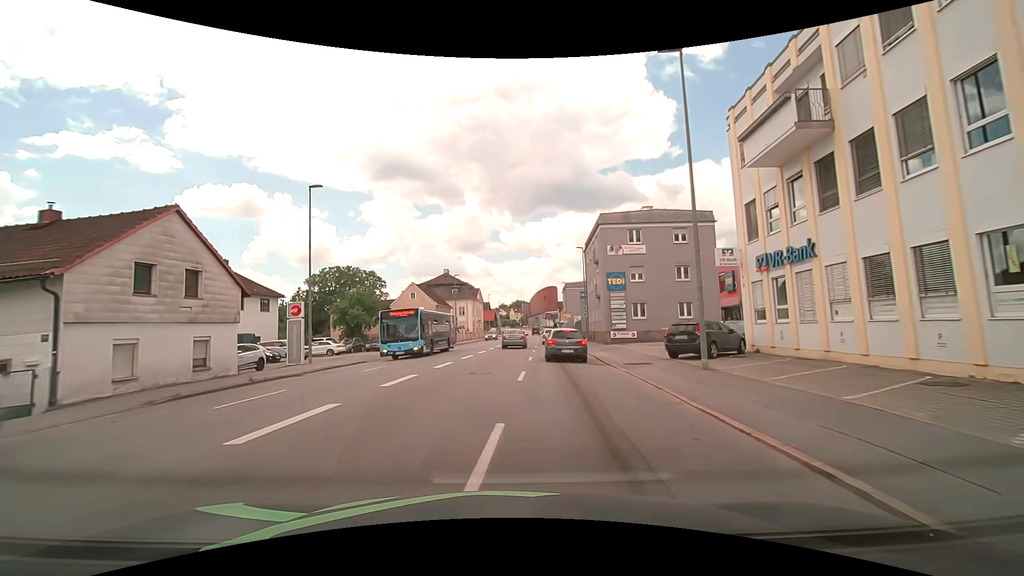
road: tertiary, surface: asphalt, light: Day
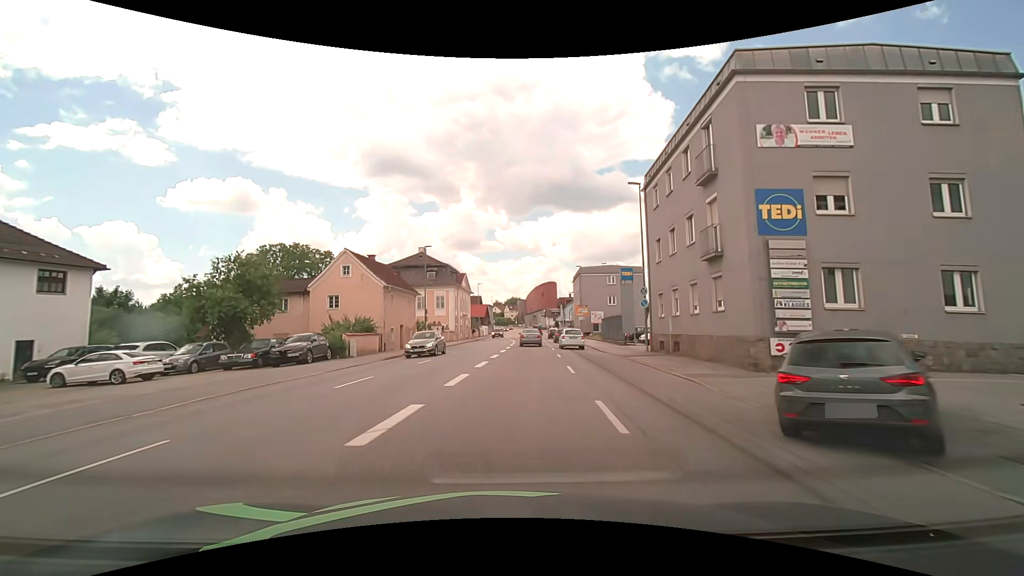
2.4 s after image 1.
(-0.2, +24.8) m; 0°
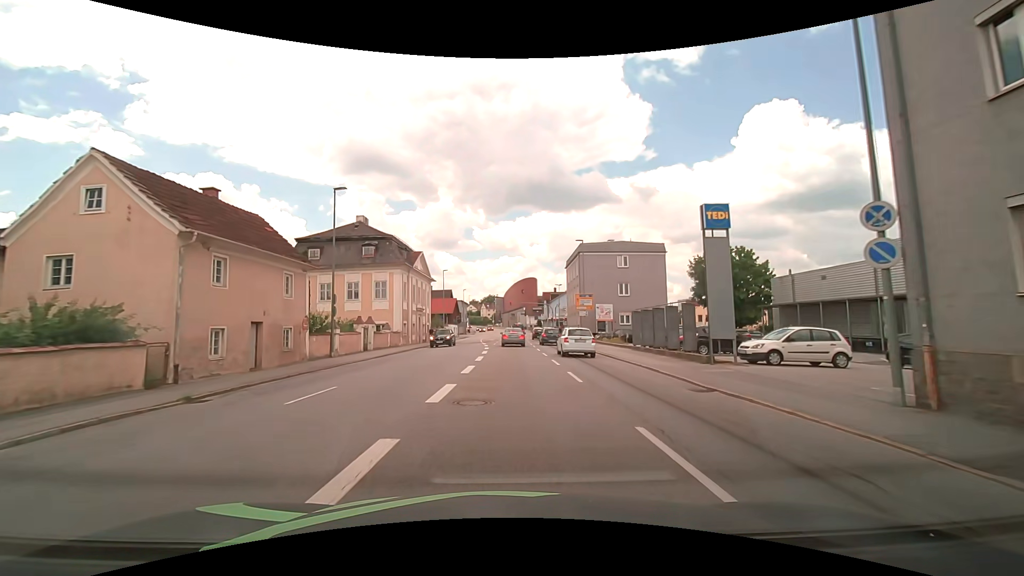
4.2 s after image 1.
(+0.6, +20.8) m; +3°
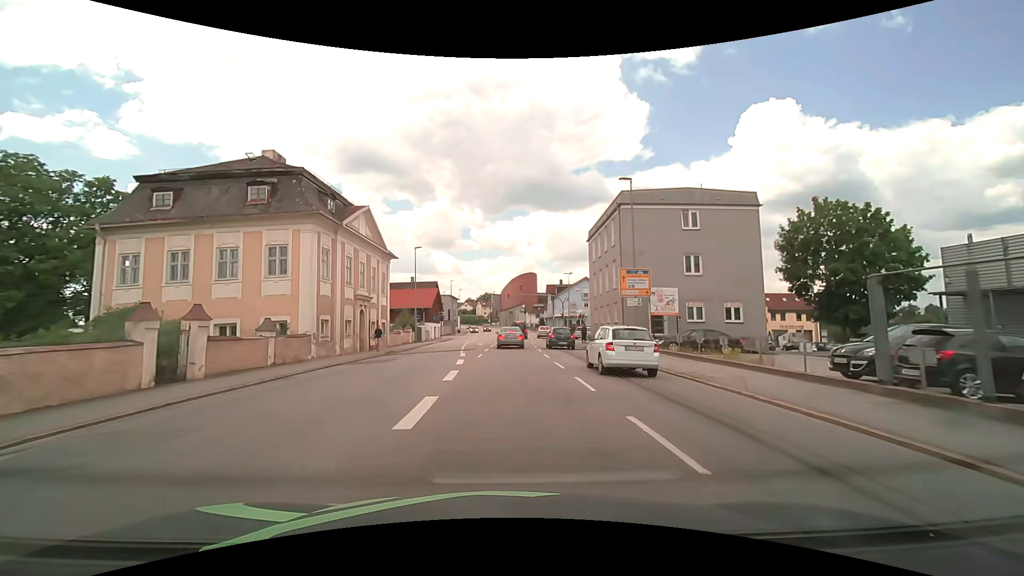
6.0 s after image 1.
(0.0, +20.4) m; 0°
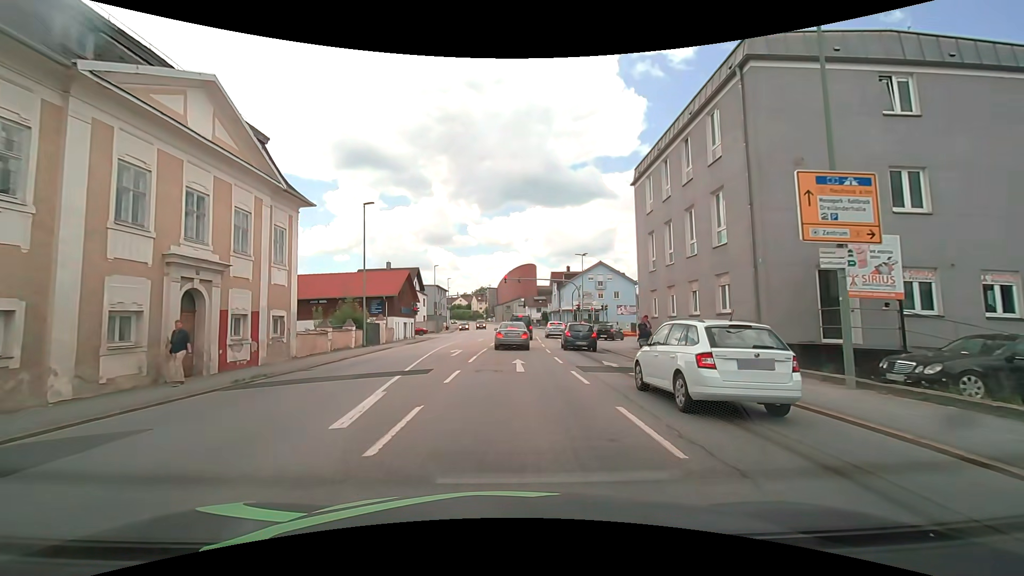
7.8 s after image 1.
(0.0, +17.6) m; 0°
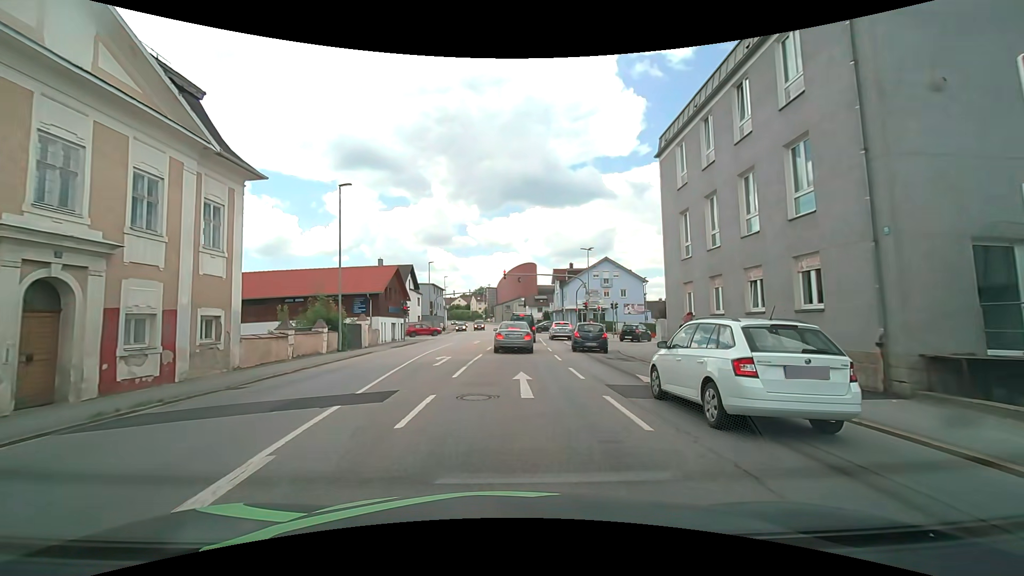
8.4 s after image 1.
(0.0, +4.8) m; 0°
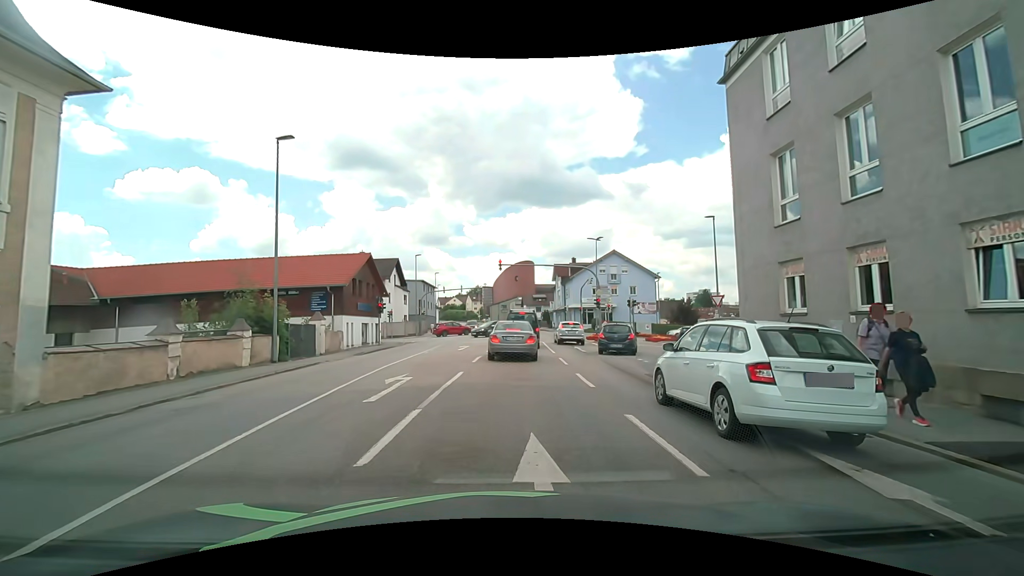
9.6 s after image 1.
(0.0, +7.4) m; 0°
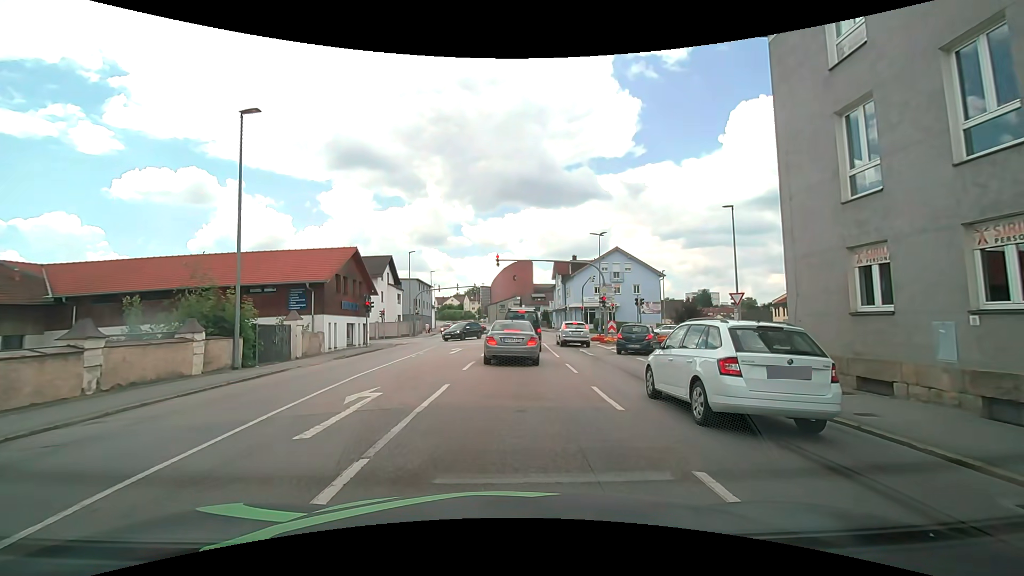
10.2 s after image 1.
(0.0, +2.7) m; 0°
(0, +10) (+1, +20) (+1, +30) (+2, +40) (+2, +50) (+2, +60) (+2, +70) (+2, +80) (+1, +90) (+1, +100) m
